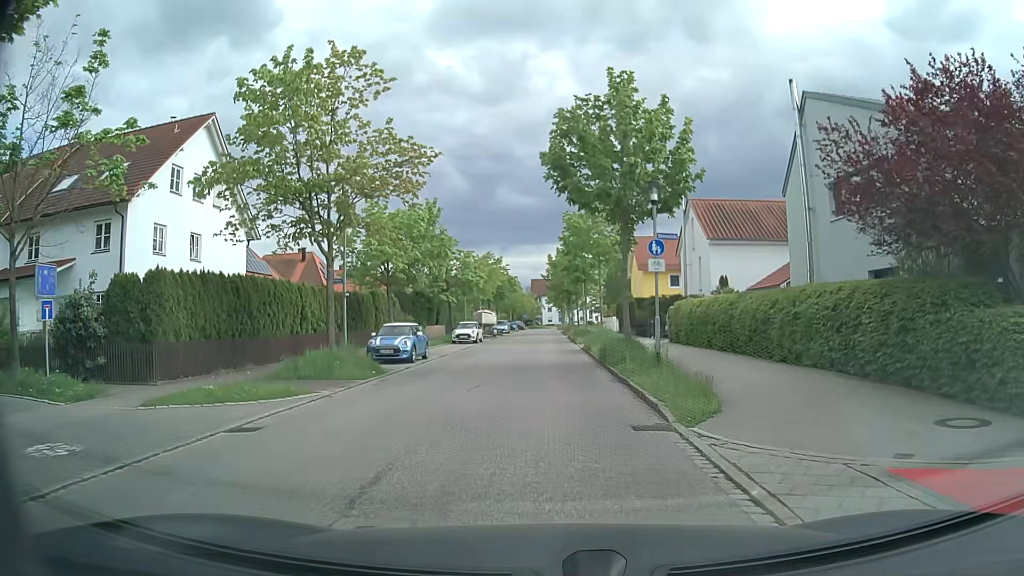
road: residential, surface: asphalt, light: Day
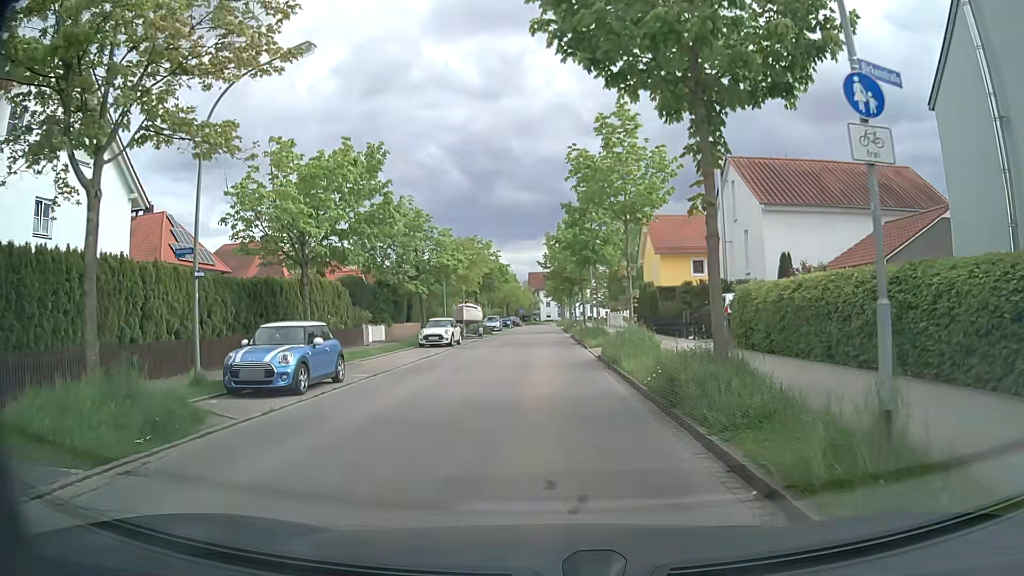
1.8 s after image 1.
(-0.1, +11.1) m; 0°
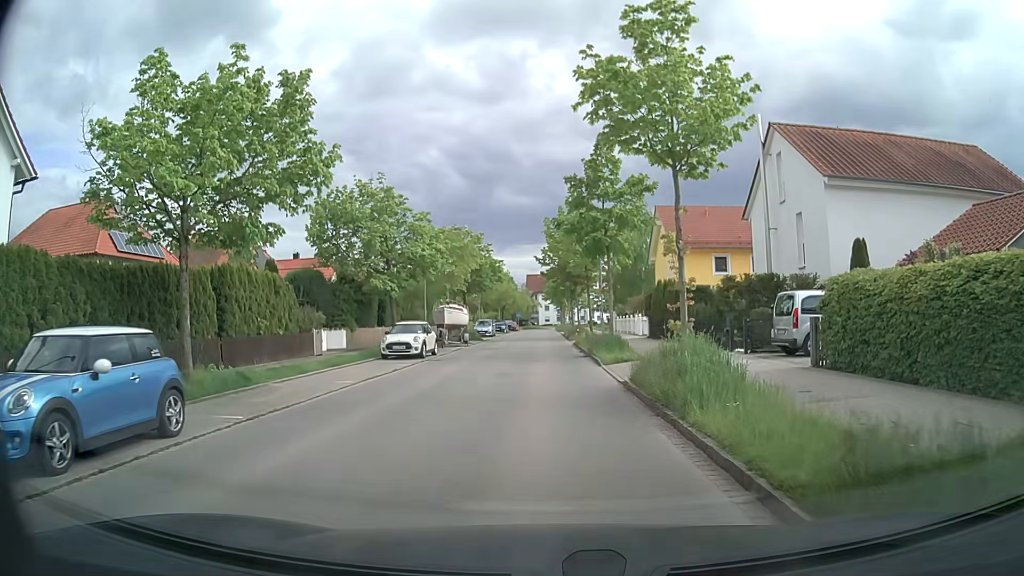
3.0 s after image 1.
(-0.1, +7.5) m; -1°
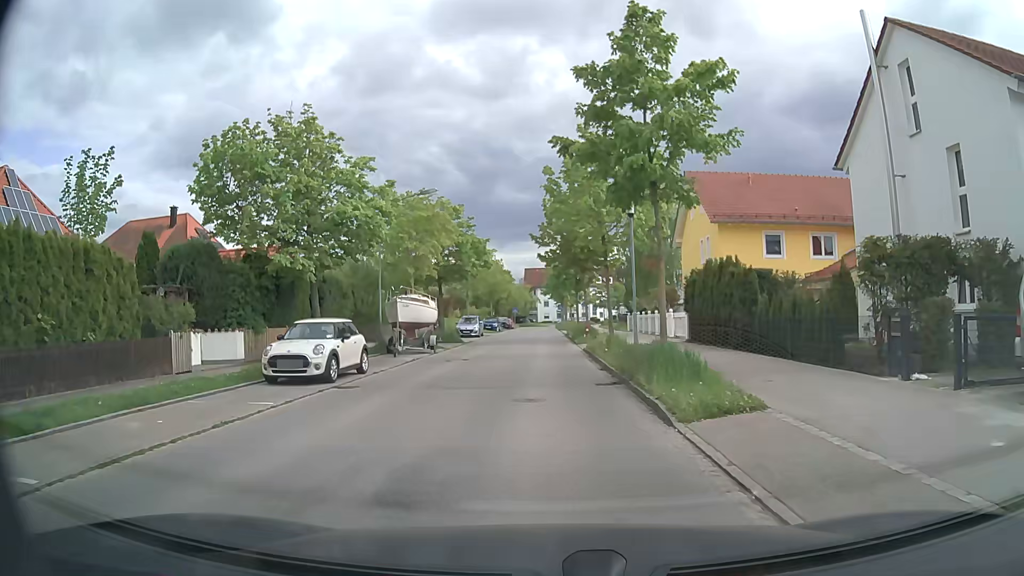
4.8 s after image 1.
(+0.2, +11.3) m; +1°
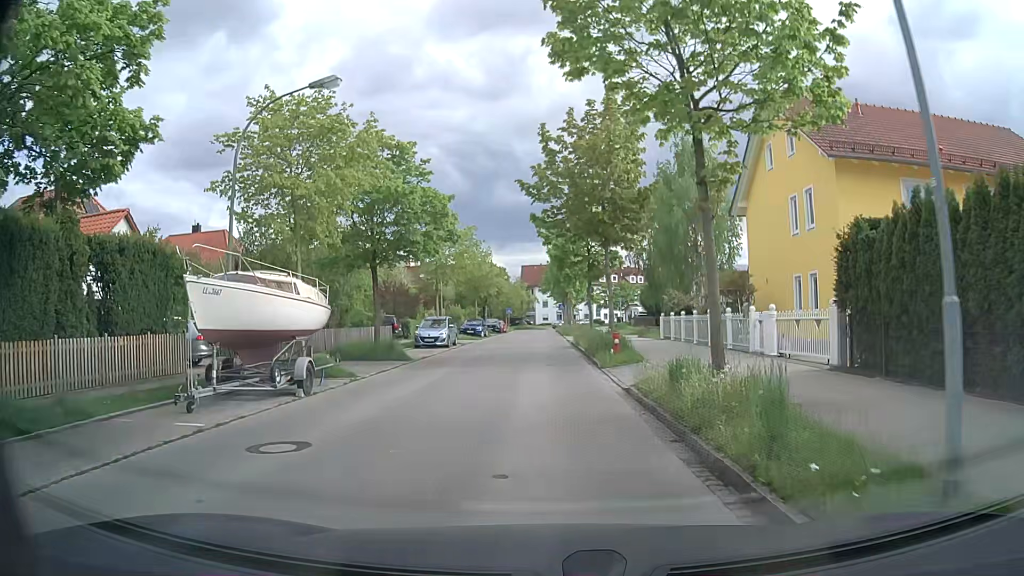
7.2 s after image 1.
(0.0, +15.2) m; 0°
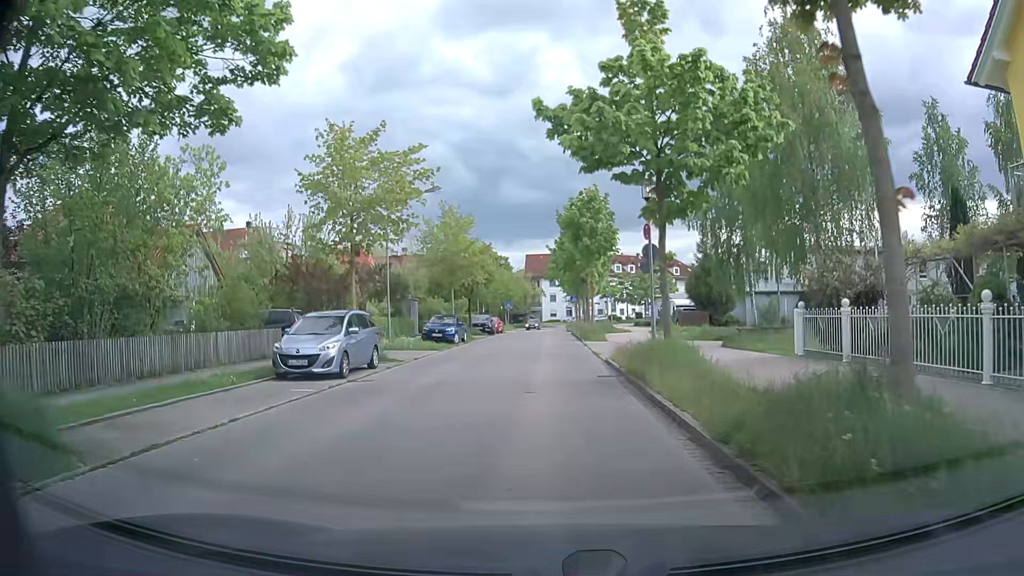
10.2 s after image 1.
(-0.1, +19.0) m; -1°
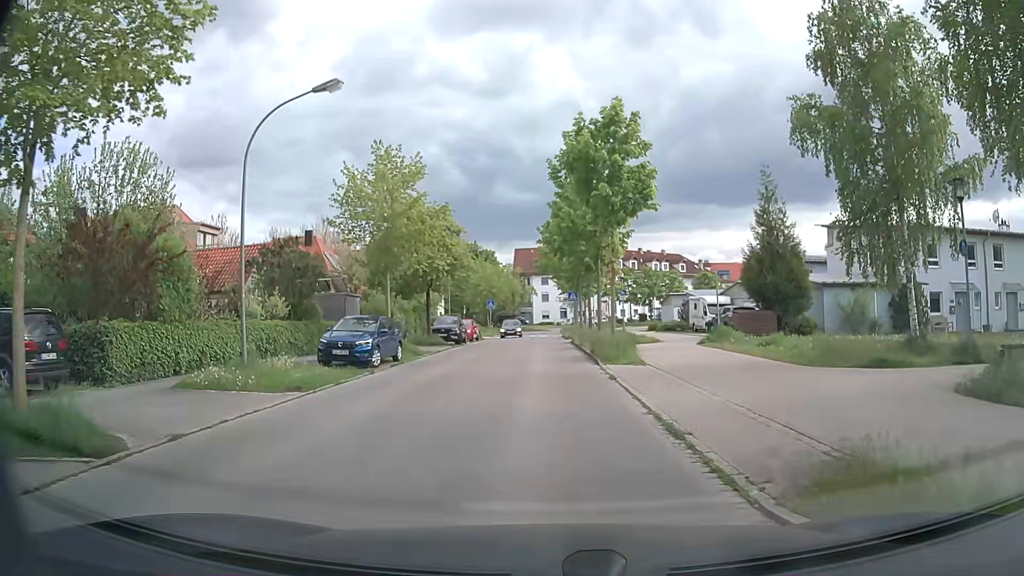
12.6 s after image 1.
(+0.2, +15.1) m; +1°
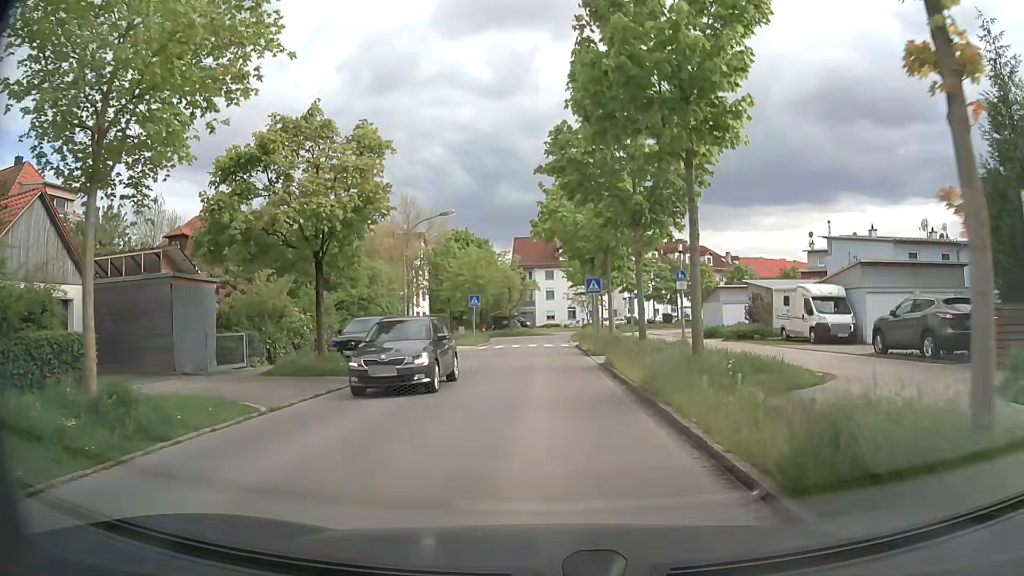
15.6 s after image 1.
(-0.1, +18.5) m; 0°
(0, +10) (0, +20) (0, +30) (0, +40) (0, +50) (0, +60) (+4, +69) (+11, +76) (+19, +82) (+27, +89) m
